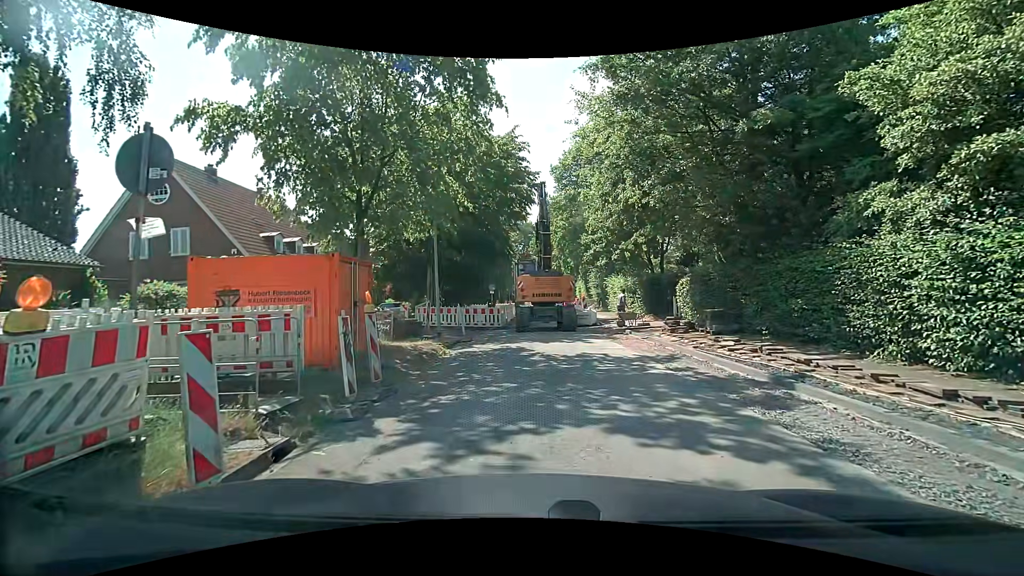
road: residential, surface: asphalt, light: Day
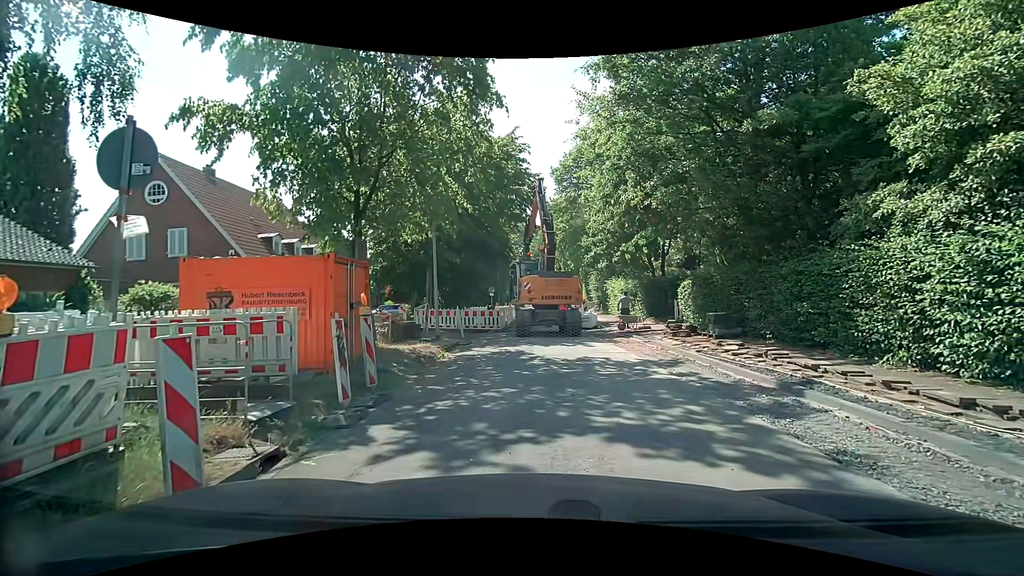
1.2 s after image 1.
(0.0, +0.3) m; 0°
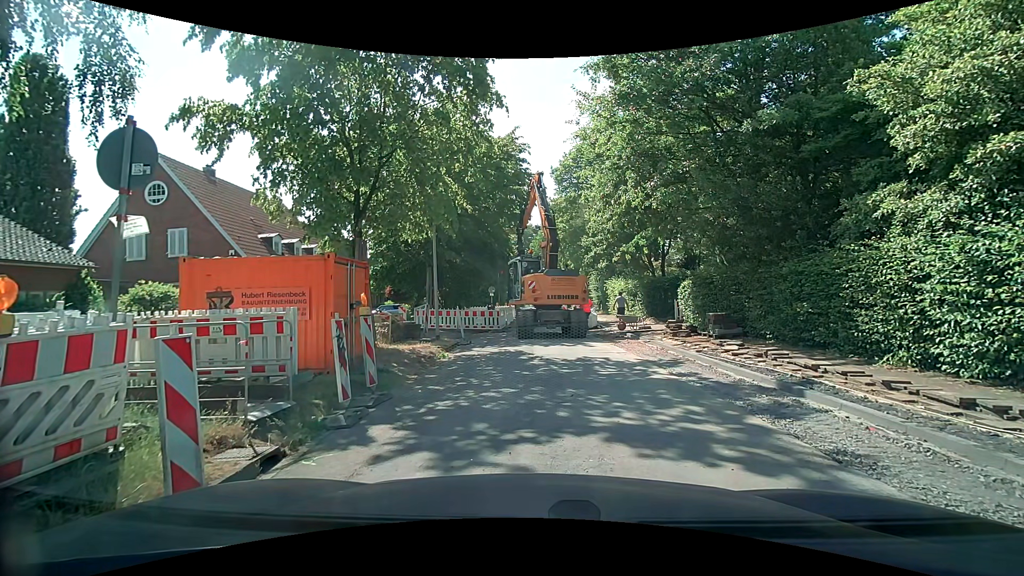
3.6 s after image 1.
(0.0, 0.0) m; 0°
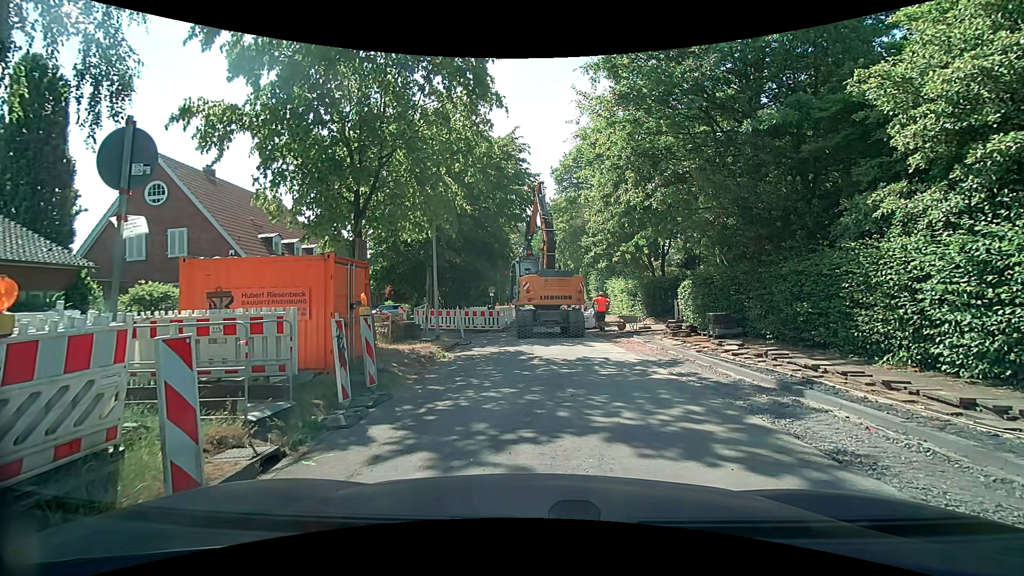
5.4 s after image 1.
(0.0, 0.0) m; 0°
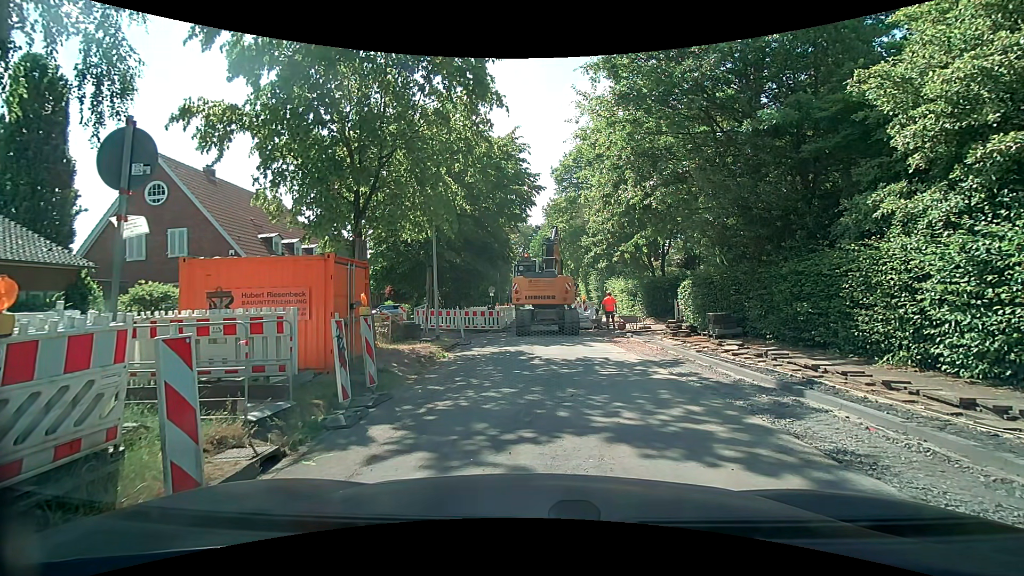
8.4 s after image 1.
(0.0, 0.0) m; 0°
